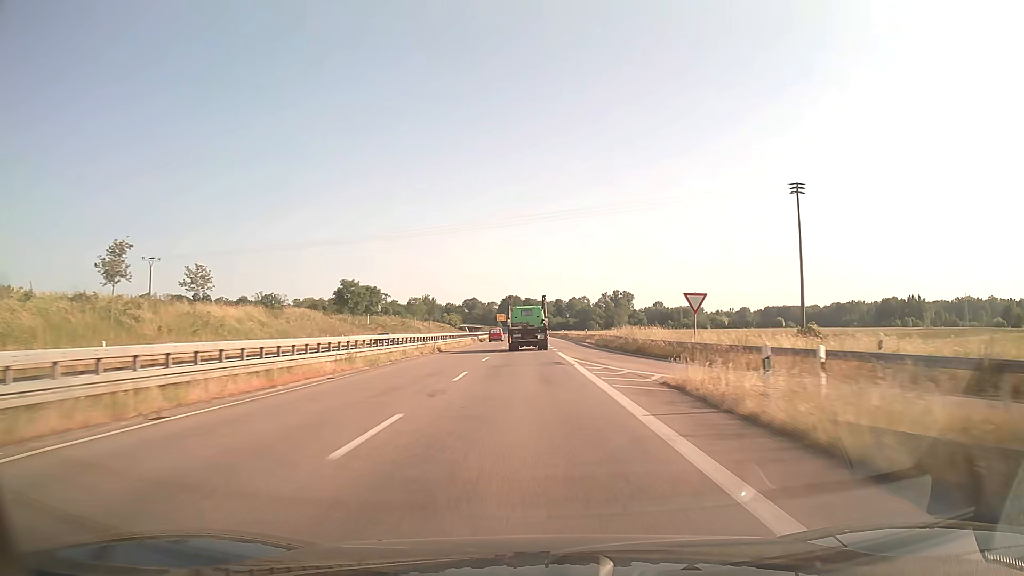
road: trunk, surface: asphalt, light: Day
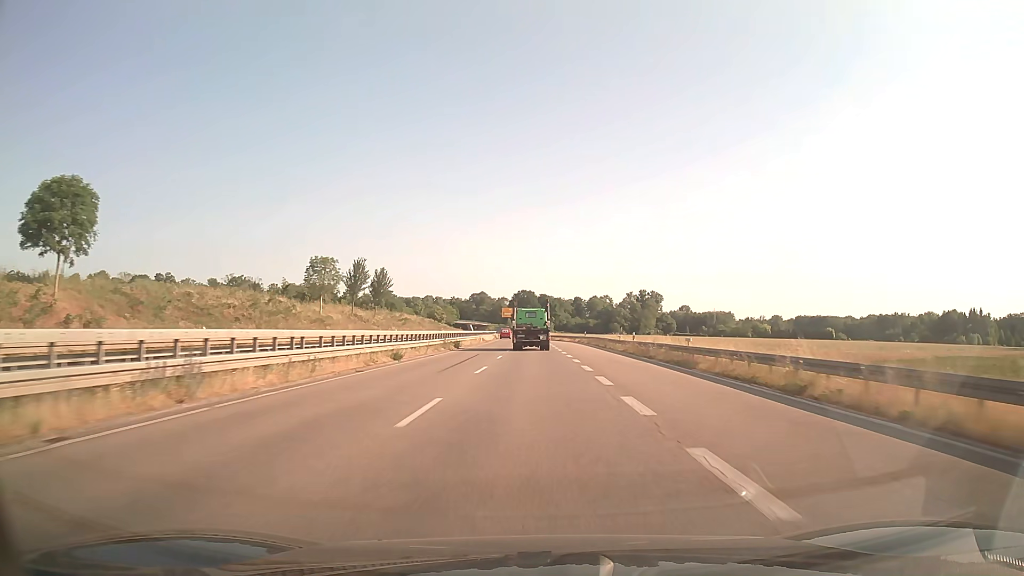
(-0.7, +69.2) m; -1°
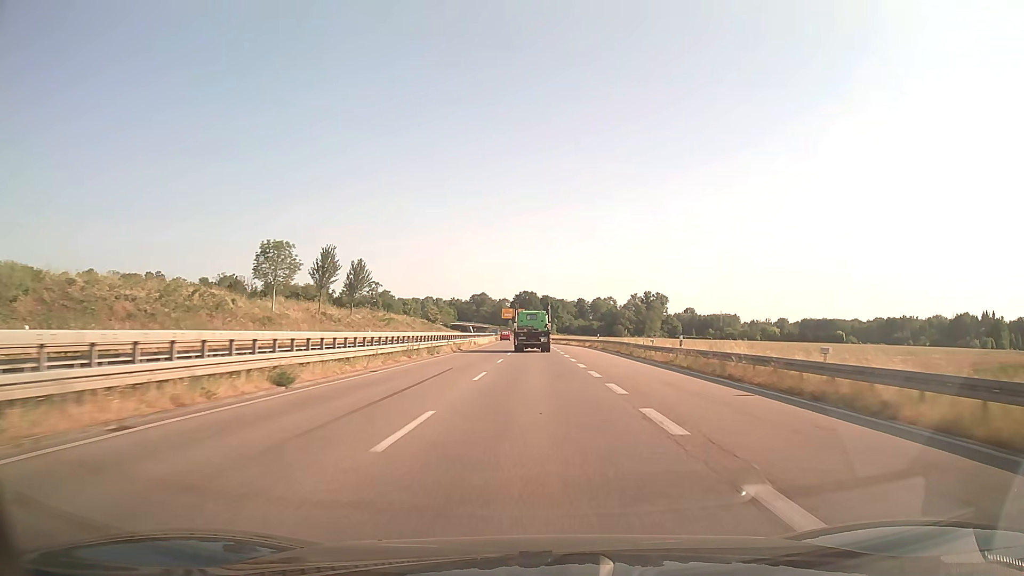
(0.0, +13.9) m; 0°
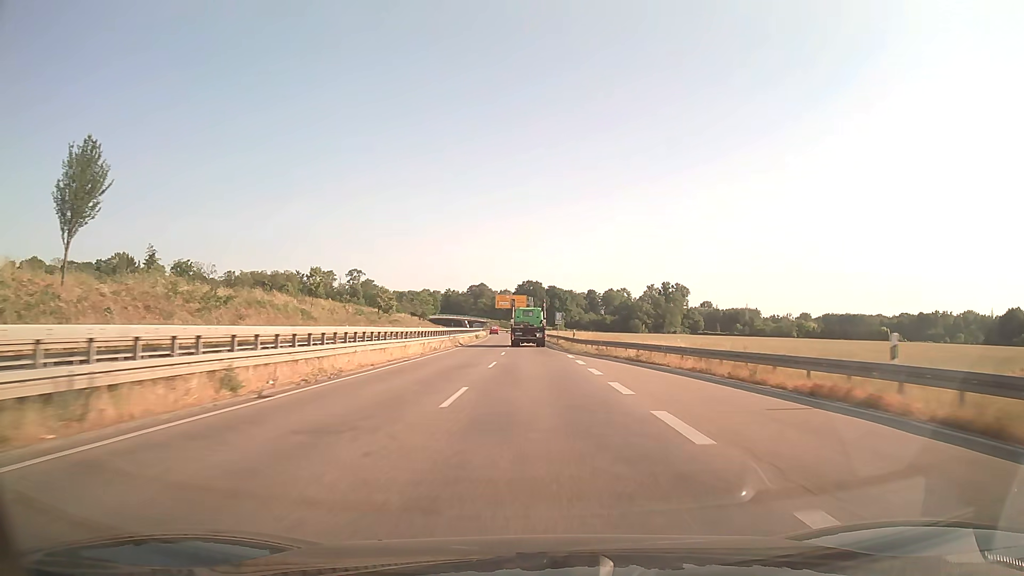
(-0.2, +55.4) m; -1°
